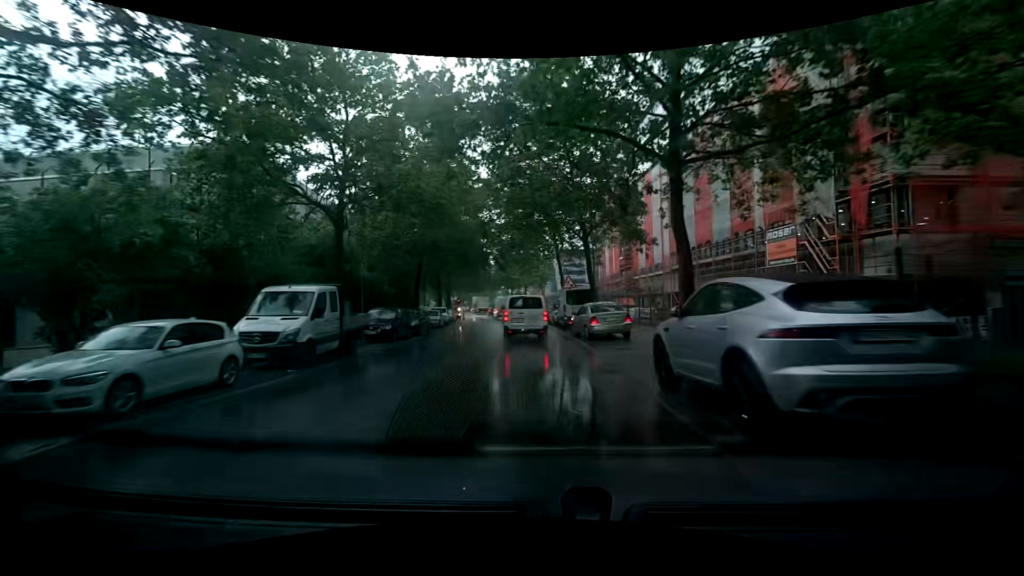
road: tertiary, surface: asphalt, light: Day
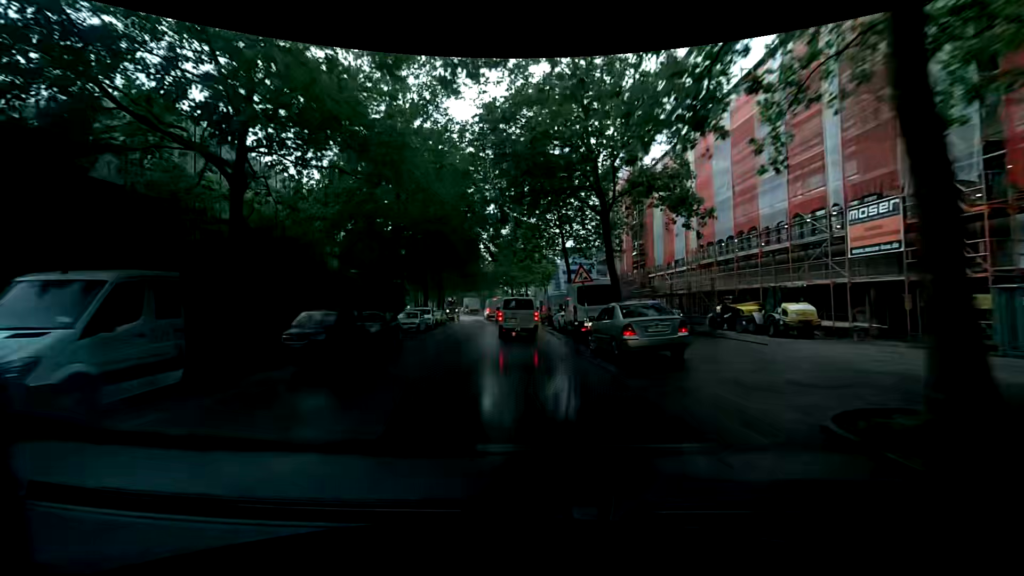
(-0.2, +7.2) m; -4°
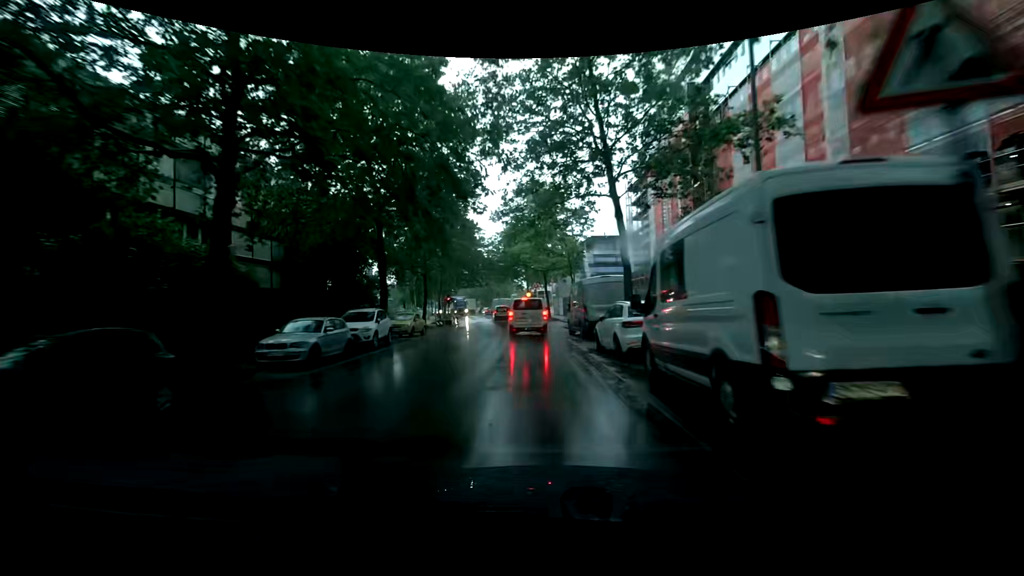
(-2.3, +16.2) m; -9°
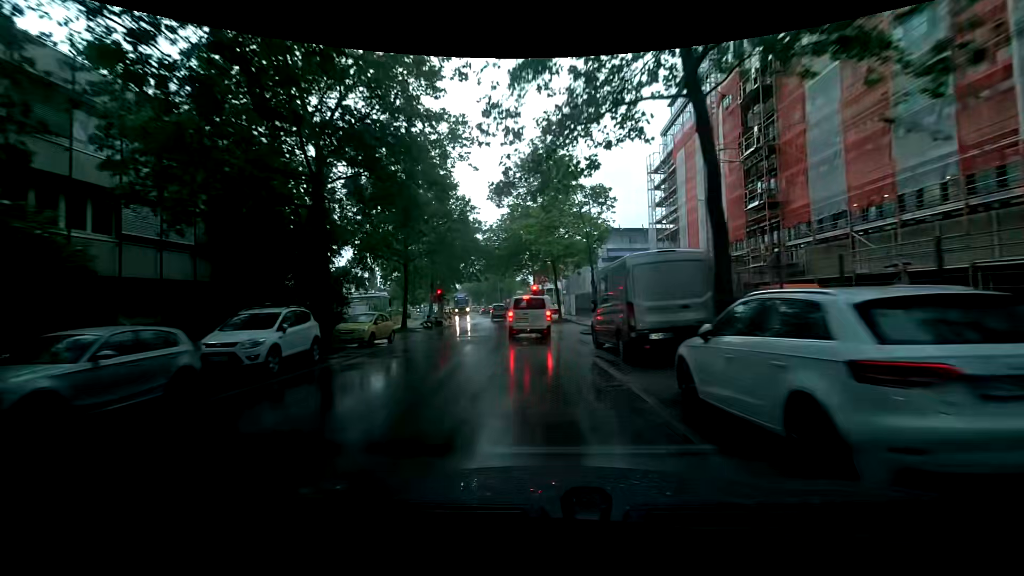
(+0.2, +8.4) m; +5°
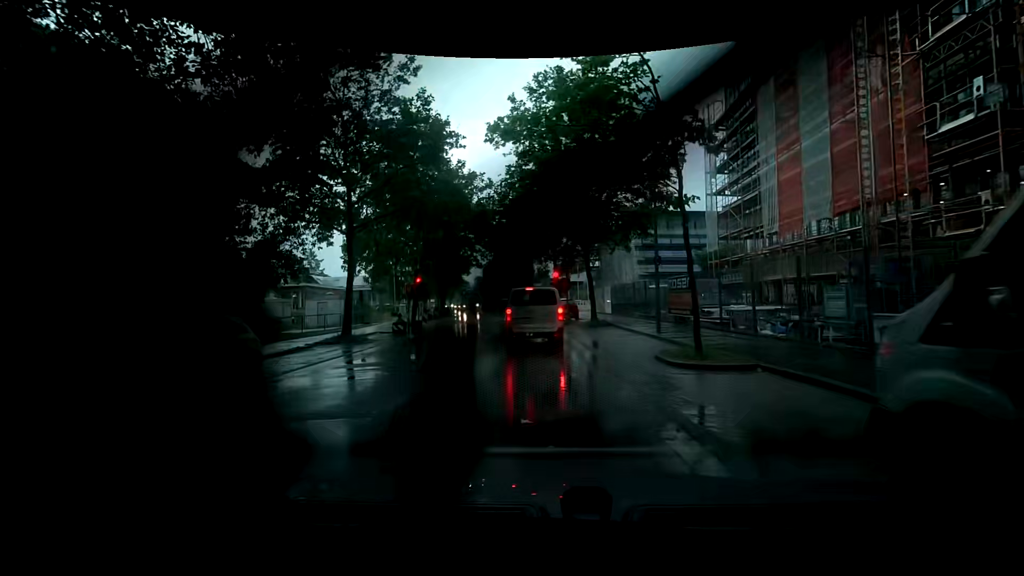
(-0.7, +12.6) m; -3°
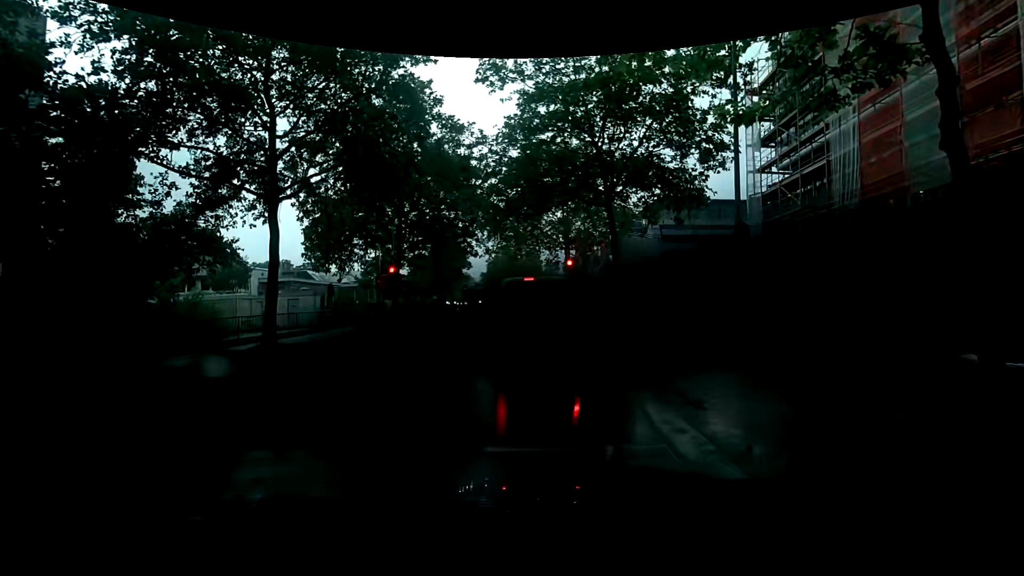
(+0.1, +6.4) m; +1°
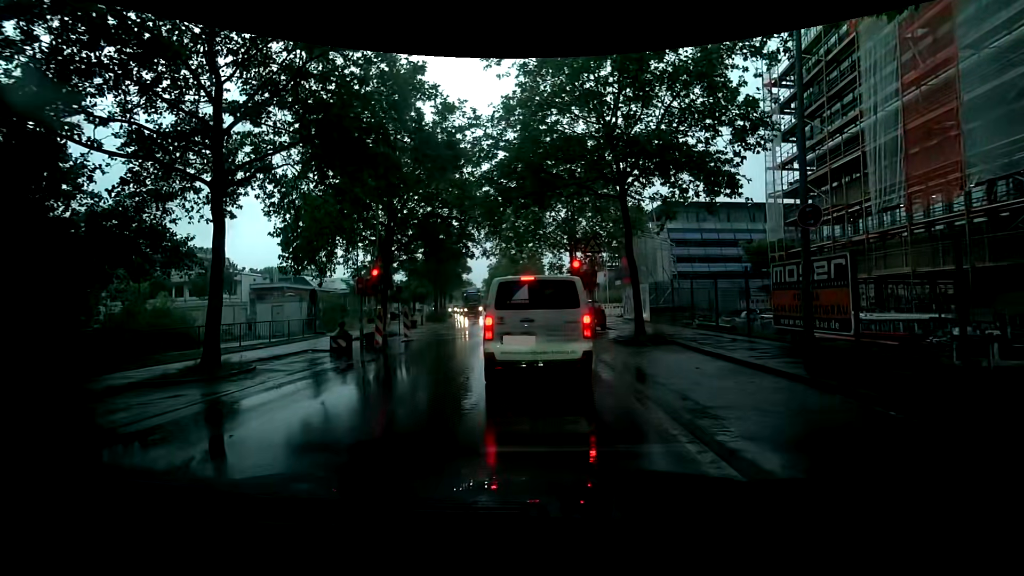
(0.0, +2.7) m; 0°
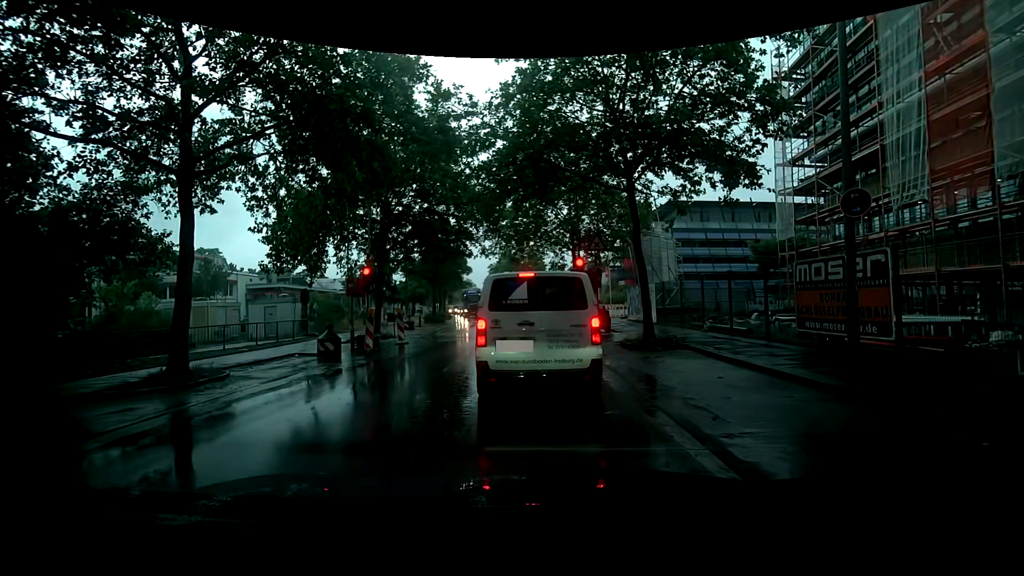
(0.0, +1.2) m; 0°
